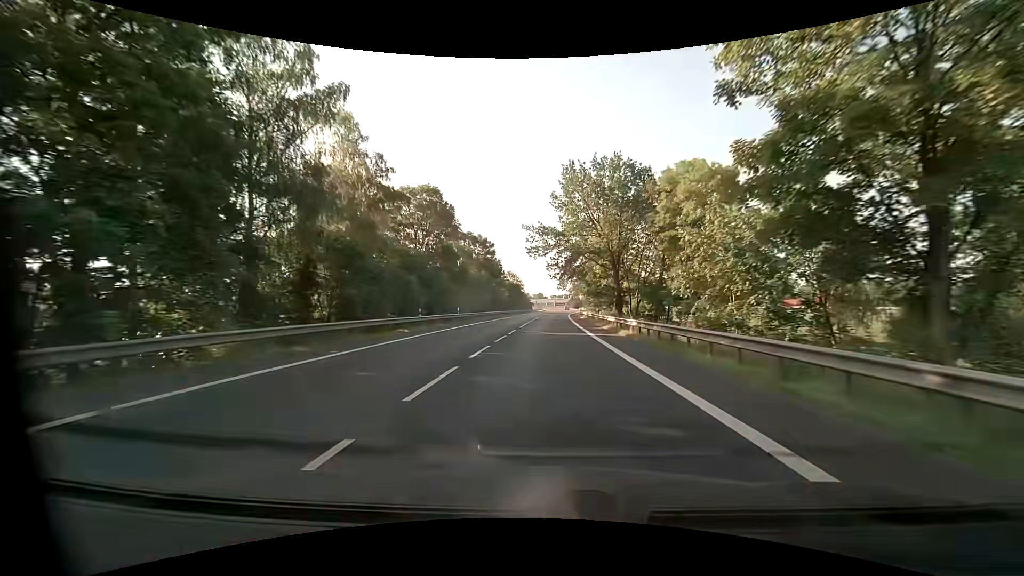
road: primary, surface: asphalt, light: Day
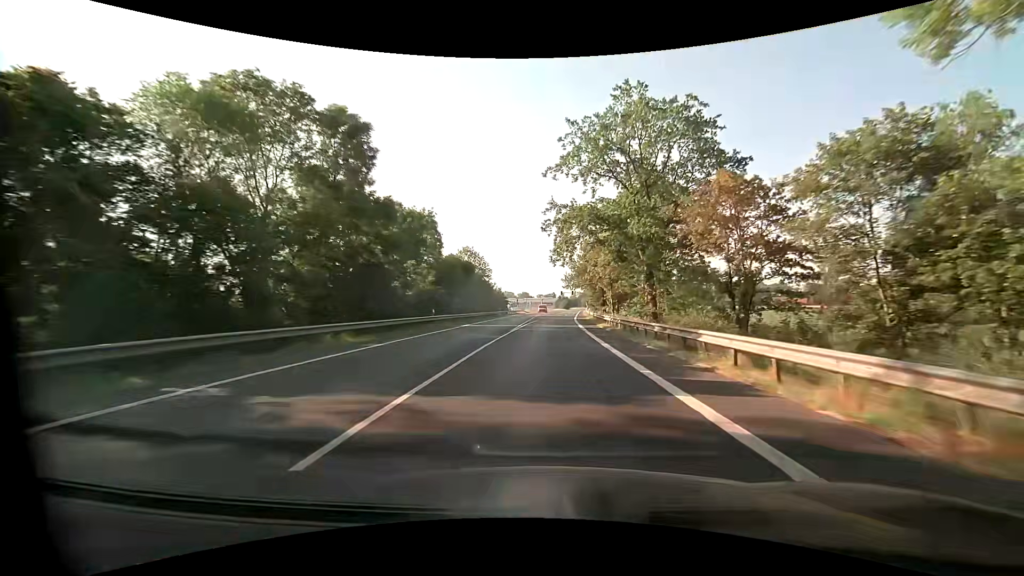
(+0.7, +56.7) m; +1°
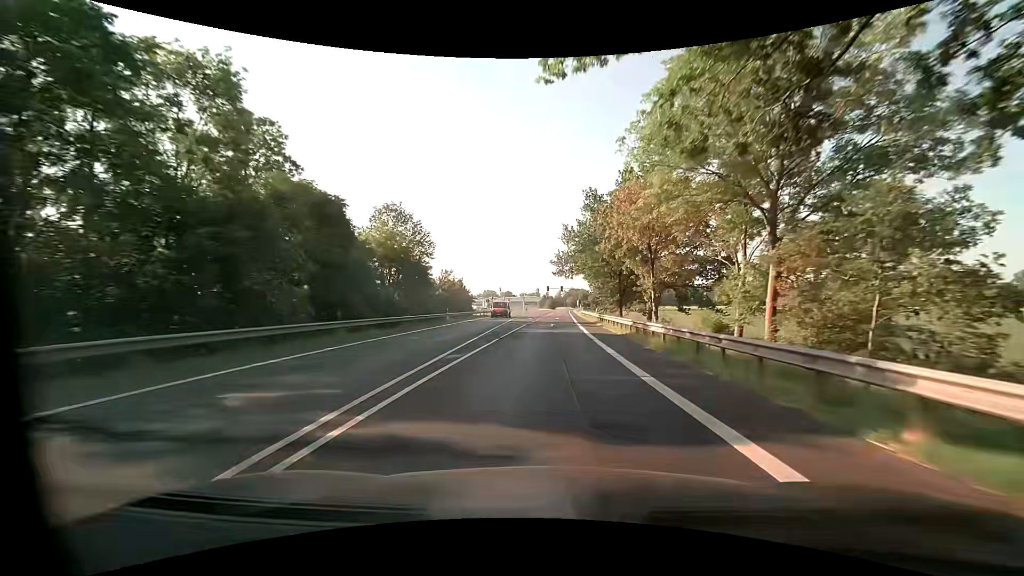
(+0.5, +34.0) m; +2°
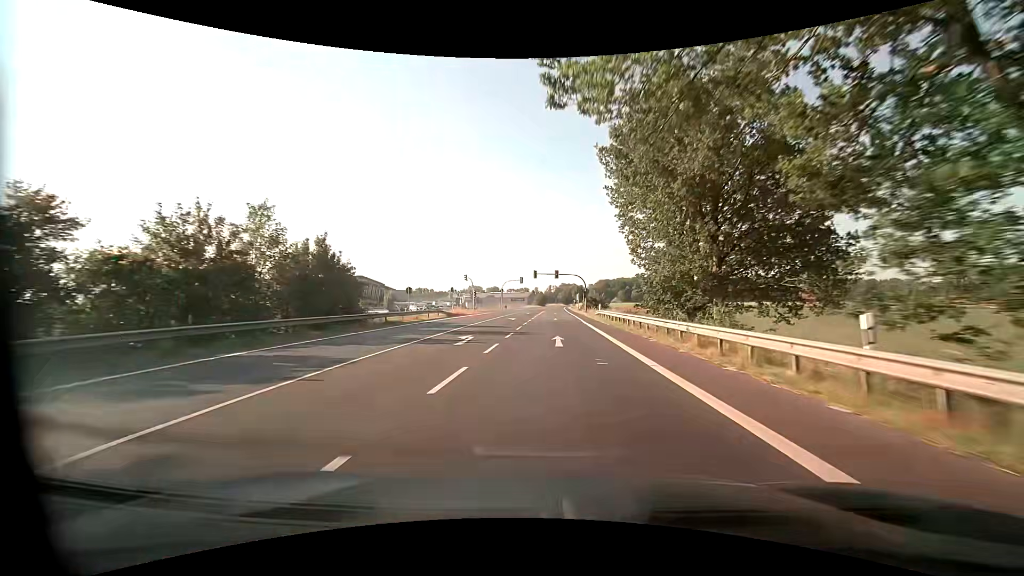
(+0.4, +44.4) m; +1°
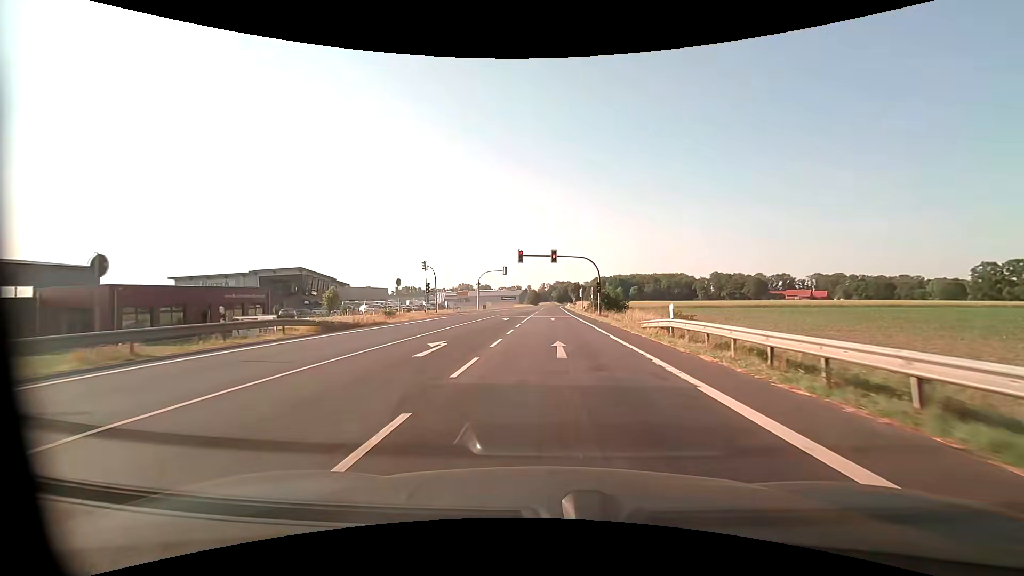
(+0.2, +28.4) m; 0°
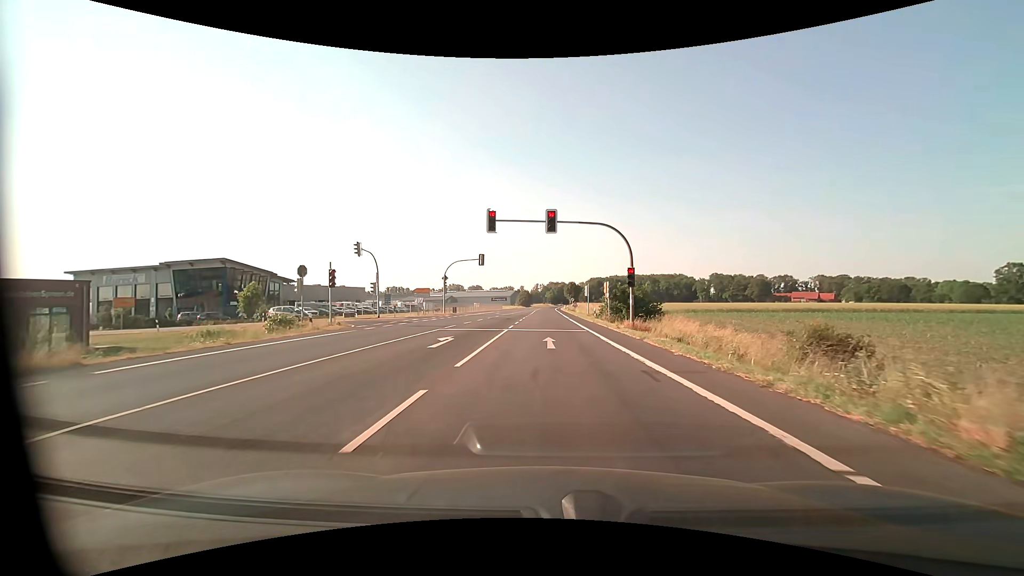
(+0.2, +21.9) m; +1°
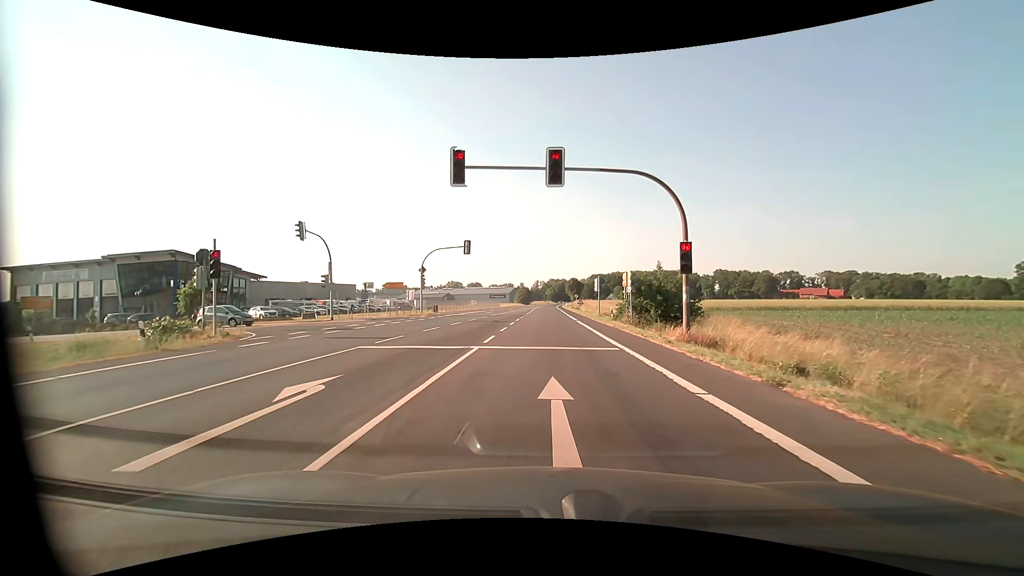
(+0.1, +10.5) m; 0°
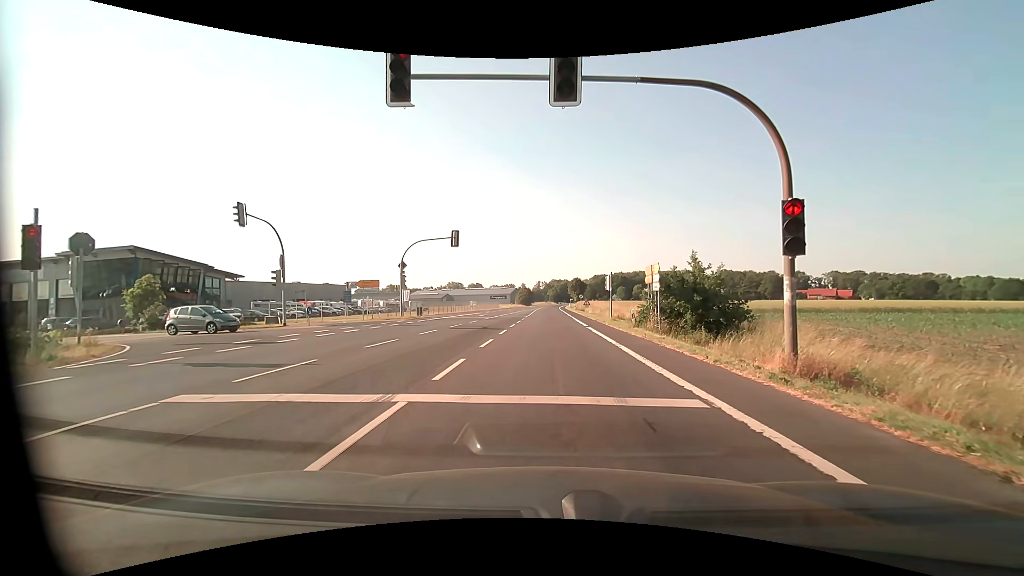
(0.0, +6.9) m; 0°
(0, +10) (0, +20) (0, +30) (0, +40) (0, +50) (0, +60) (0, +70) (+1, +80) (+1, +90) (+1, +100) m
